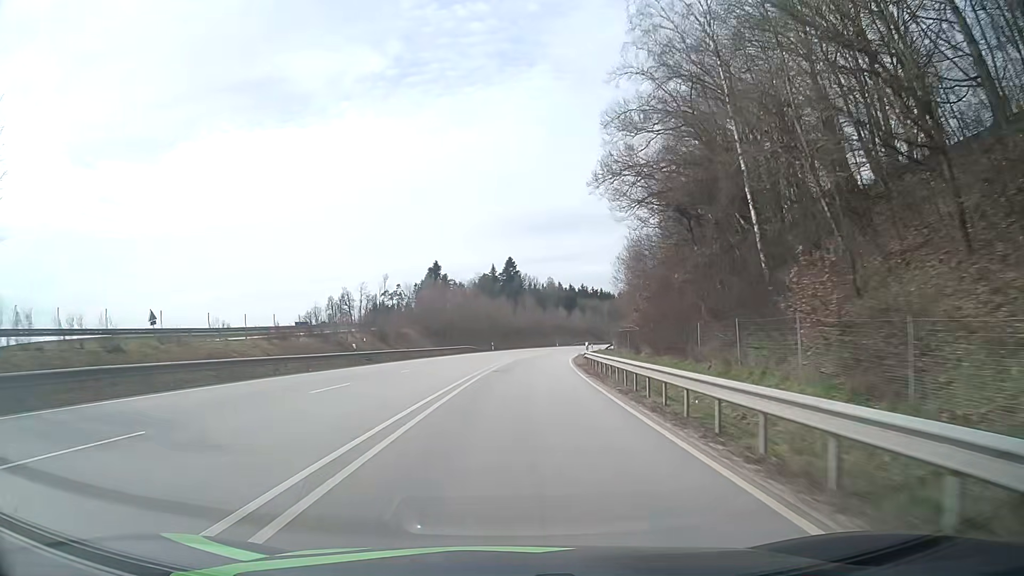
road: primary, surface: asphalt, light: Day
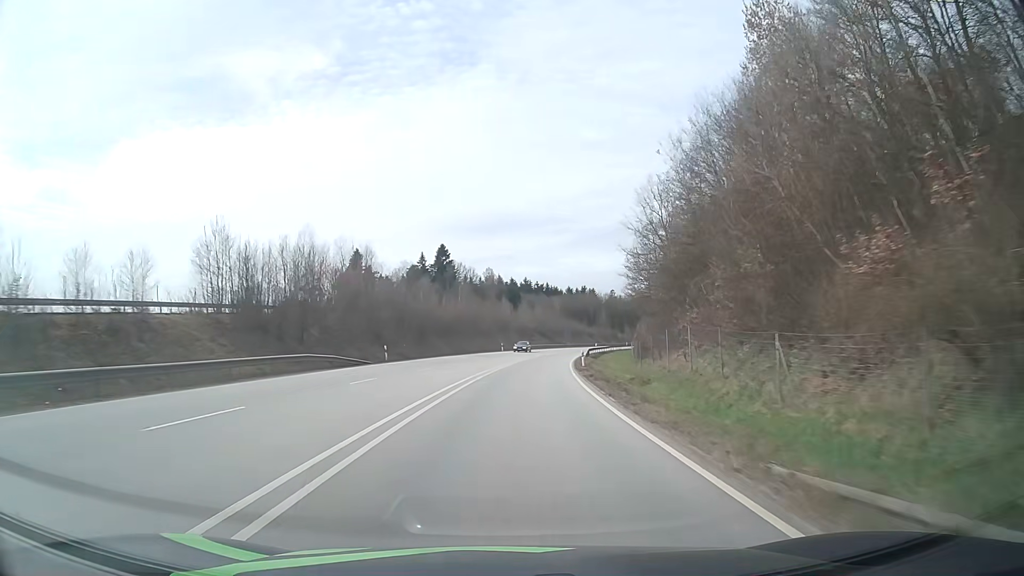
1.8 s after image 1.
(+2.0, +43.2) m; +5°
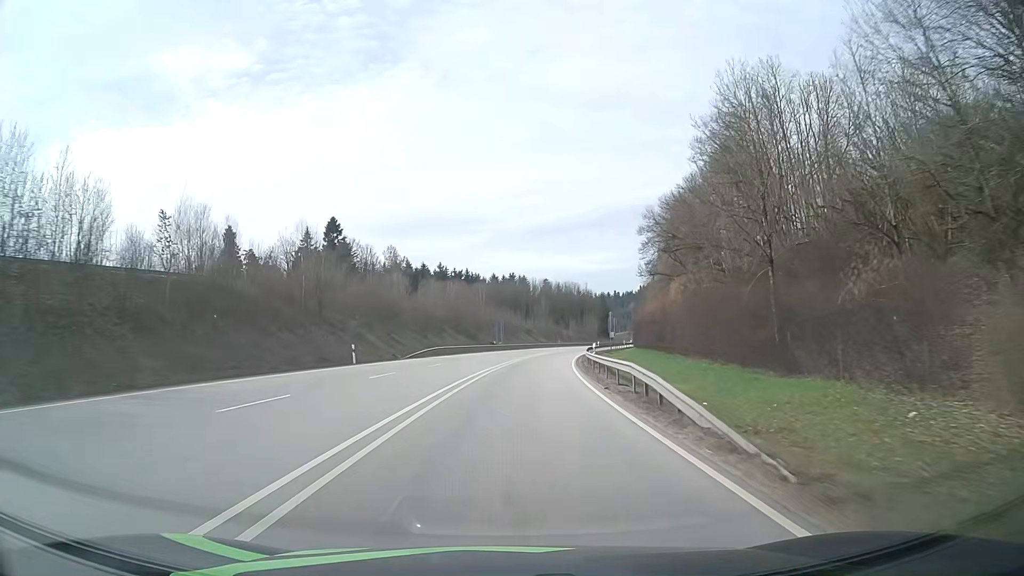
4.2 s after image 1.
(+3.5, +56.8) m; +7°
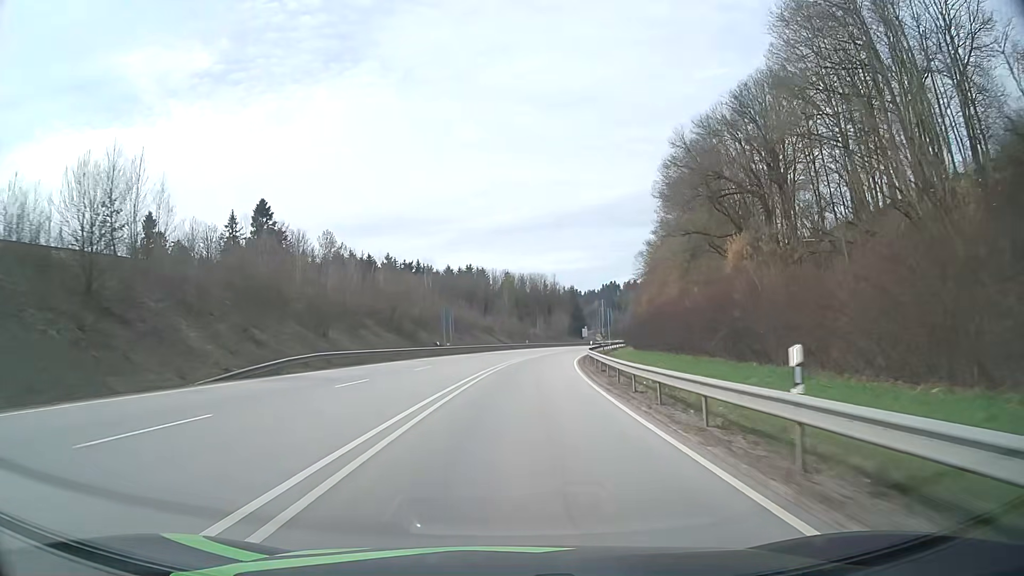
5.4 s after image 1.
(+0.8, +28.0) m; +3°
(0, +10) (0, +20) (+1, +30) (+2, +40) (+3, +50) (+4, +60) (+6, +70) (+8, +80) (+10, +89) (+12, +99) m
